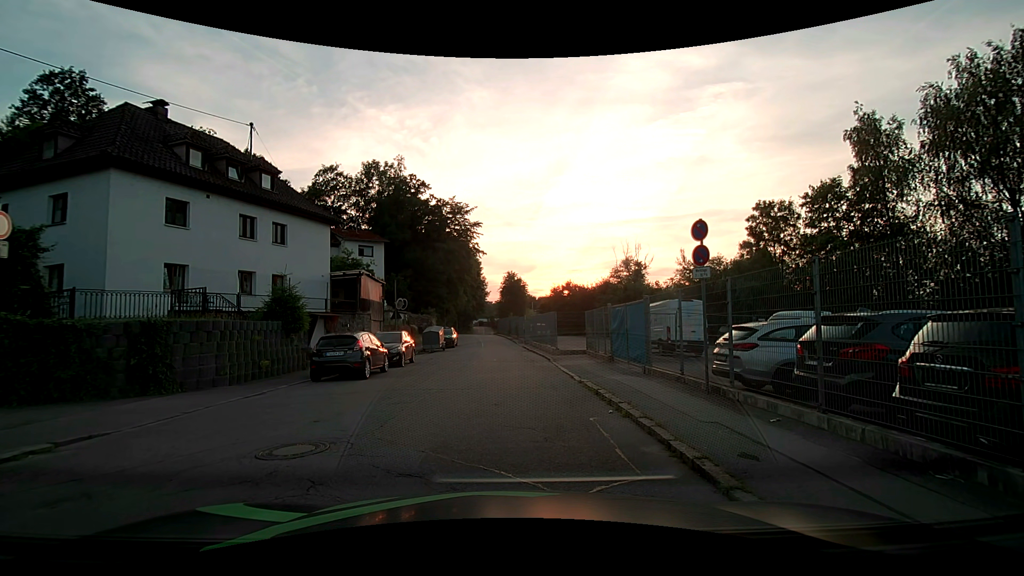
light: Day
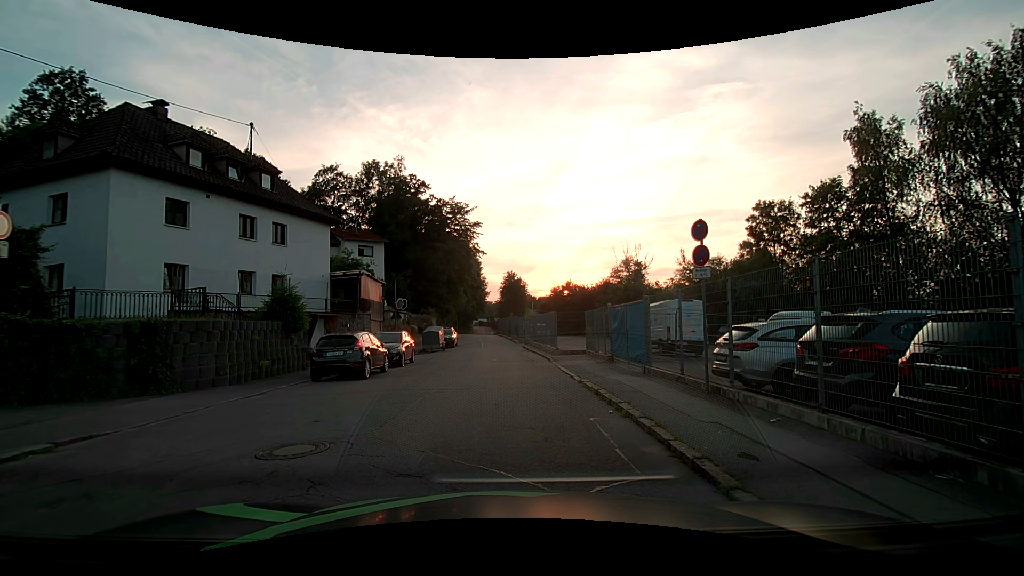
(0.0, 0.0) m; 0°
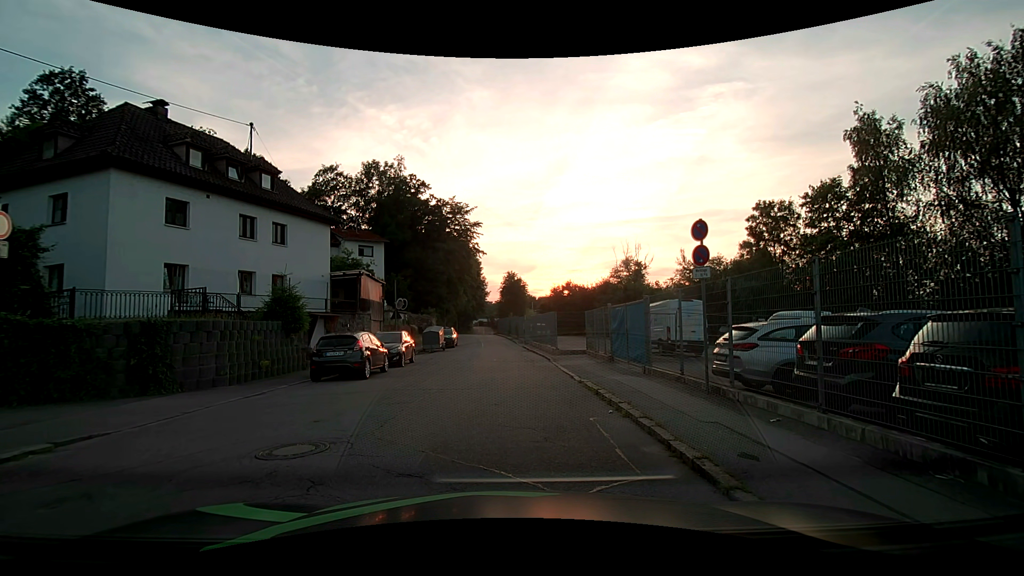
(0.0, 0.0) m; 0°
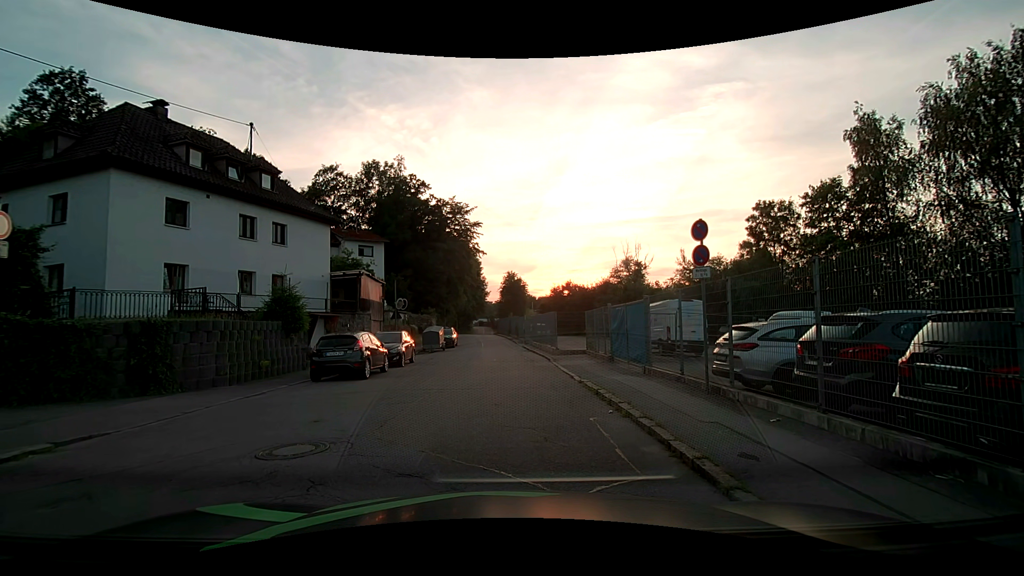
(0.0, 0.0) m; 0°
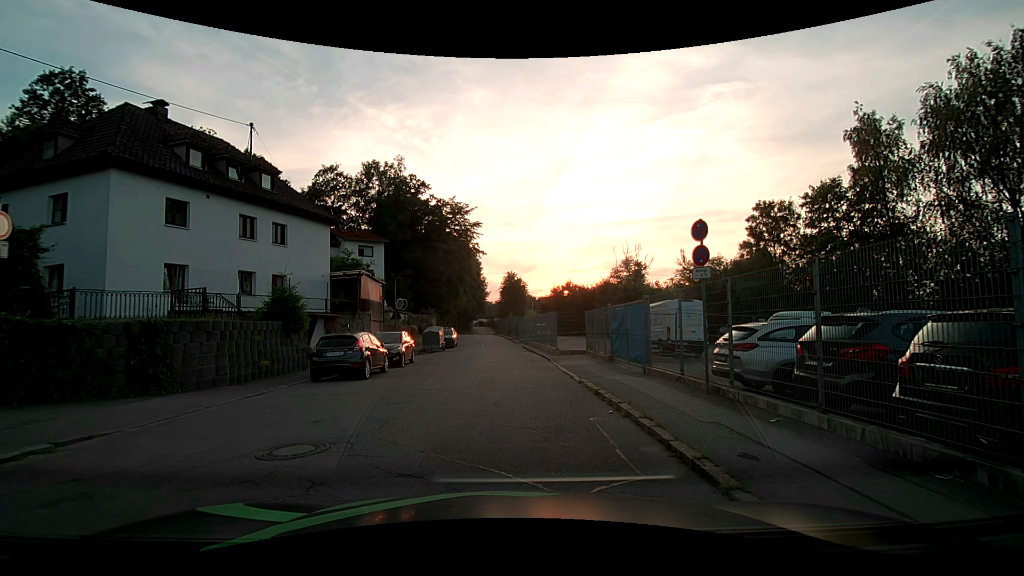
(0.0, 0.0) m; 0°
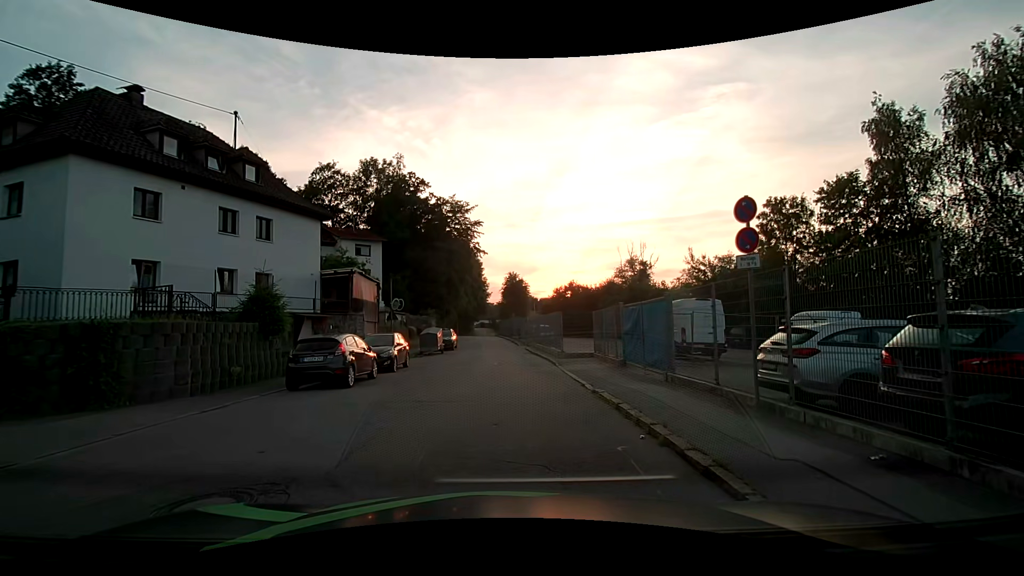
(0.0, +1.8) m; 0°
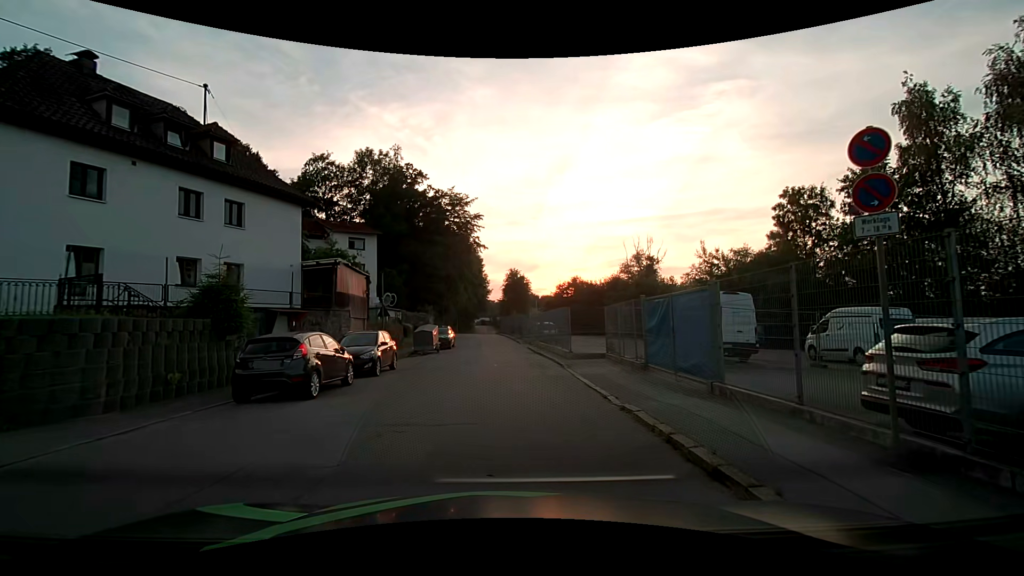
(0.0, +2.8) m; 0°
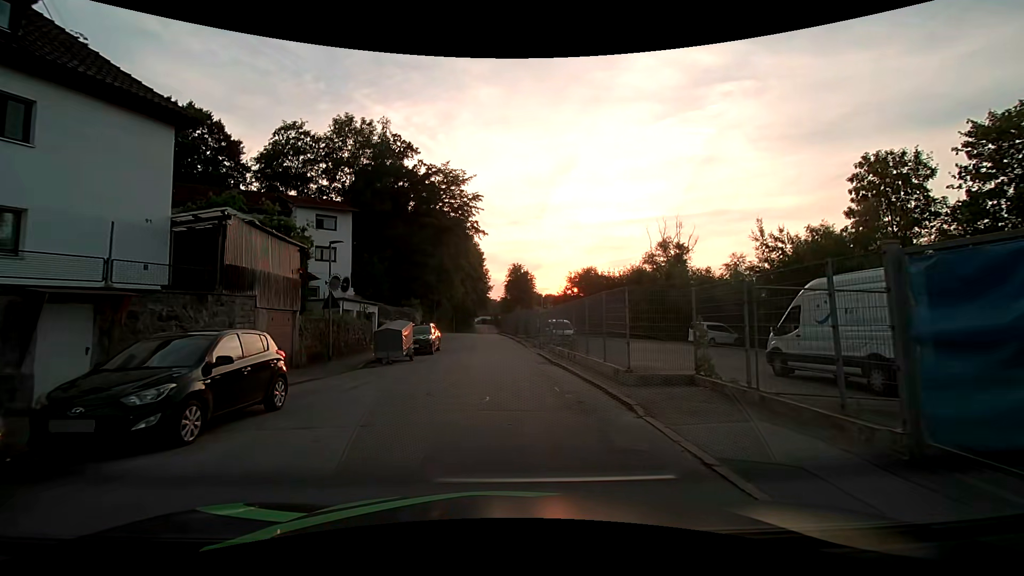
(-0.2, +9.9) m; -1°
(0, +10) (0, +20) (0, +30) (-1, +40) (-1, +50) (-2, +60) (-3, +70) (-3, +80) (-3, +90) (-3, +100) m
